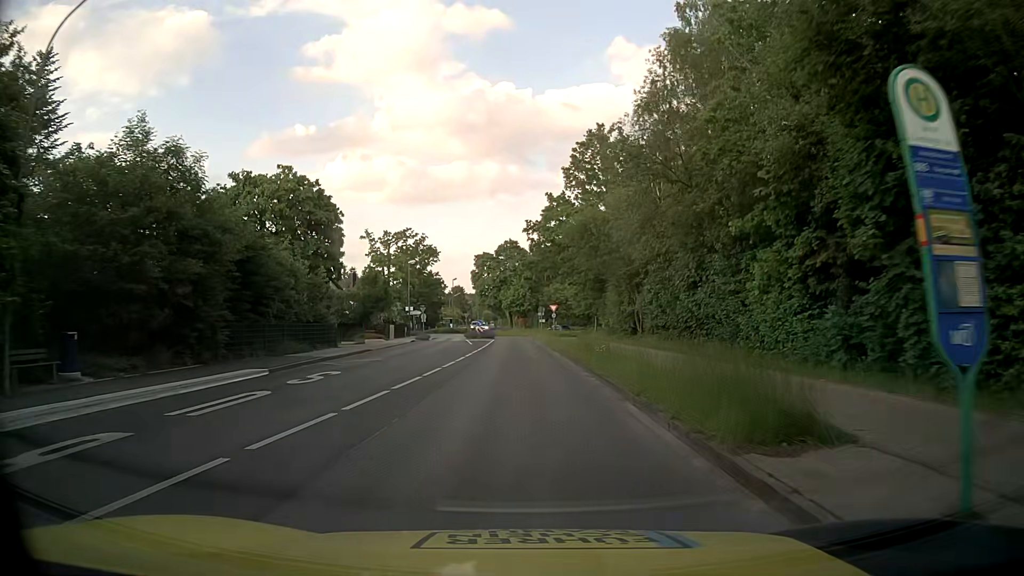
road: tertiary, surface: asphalt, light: Day
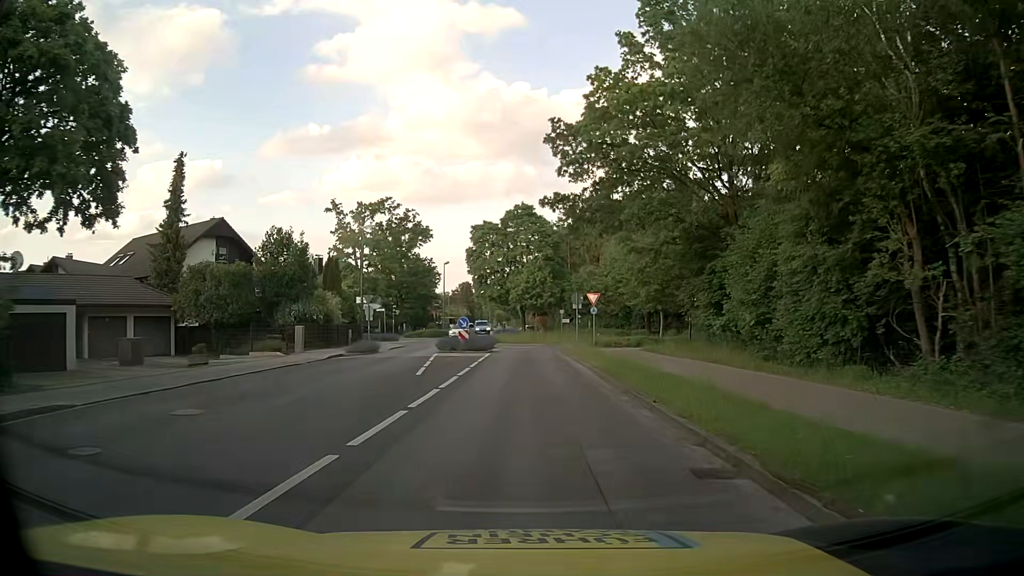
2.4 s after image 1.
(-0.1, +27.3) m; 0°
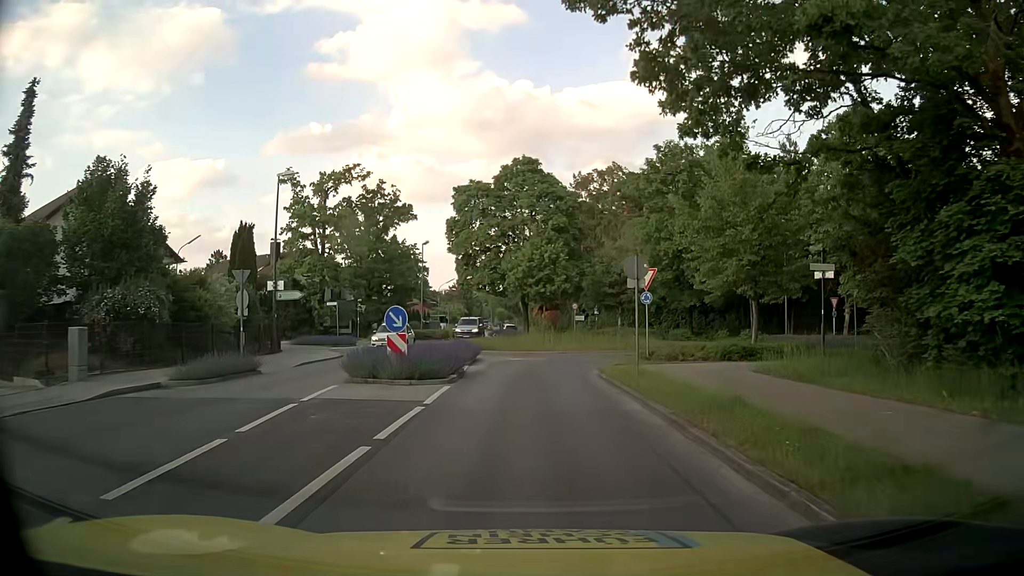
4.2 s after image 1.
(-0.1, +17.0) m; -1°
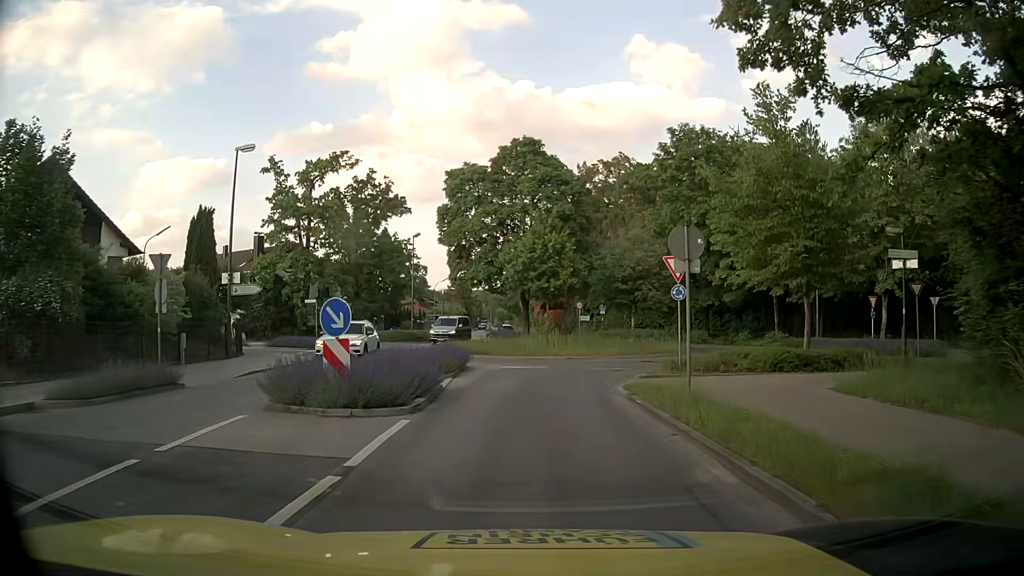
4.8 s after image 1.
(+0.1, +4.9) m; 0°
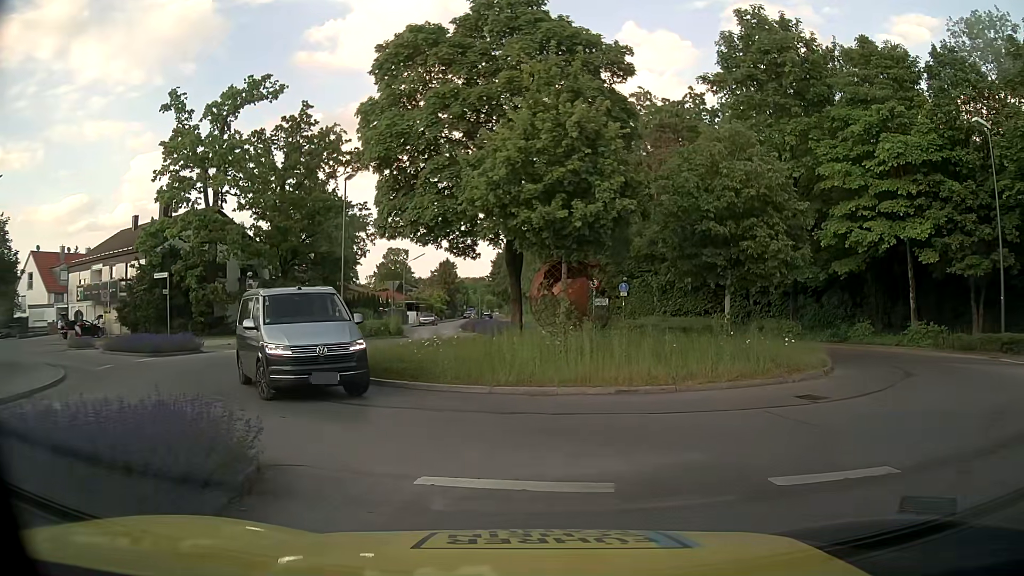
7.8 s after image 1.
(+0.1, +17.4) m; 0°
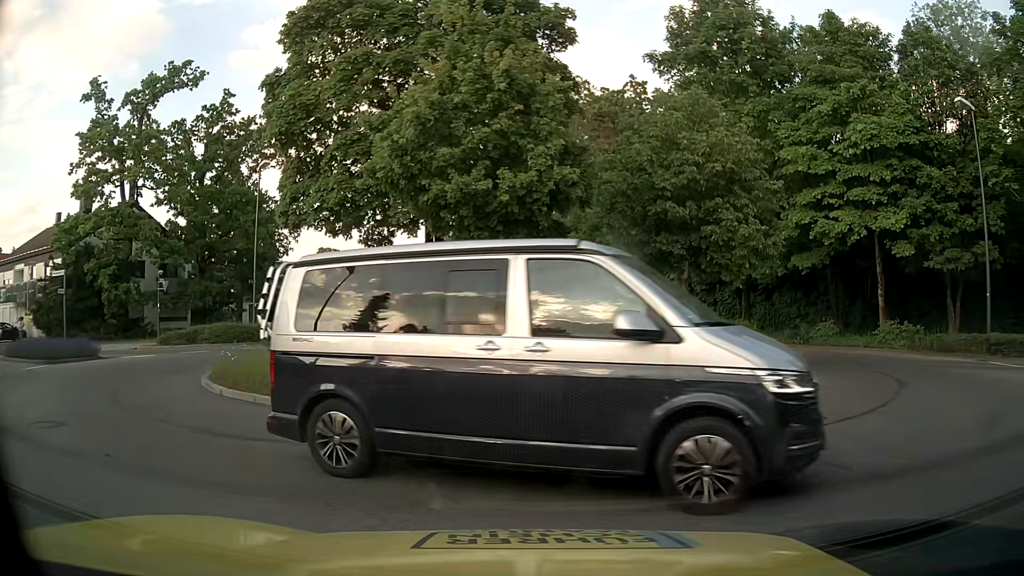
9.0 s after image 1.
(+0.1, +2.6) m; +4°
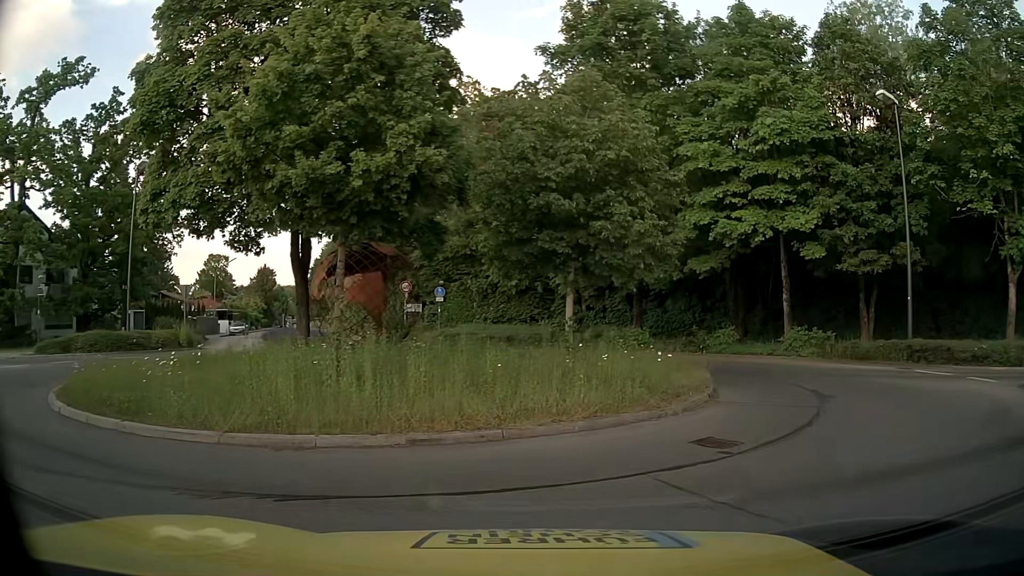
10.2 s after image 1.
(+0.1, +1.7) m; +11°
